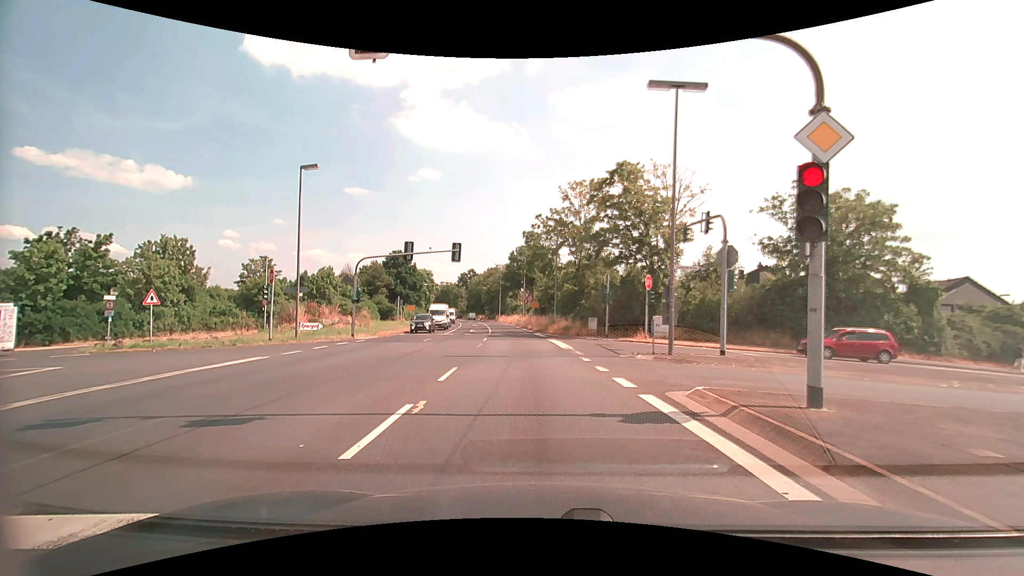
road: primary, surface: asphalt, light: Day
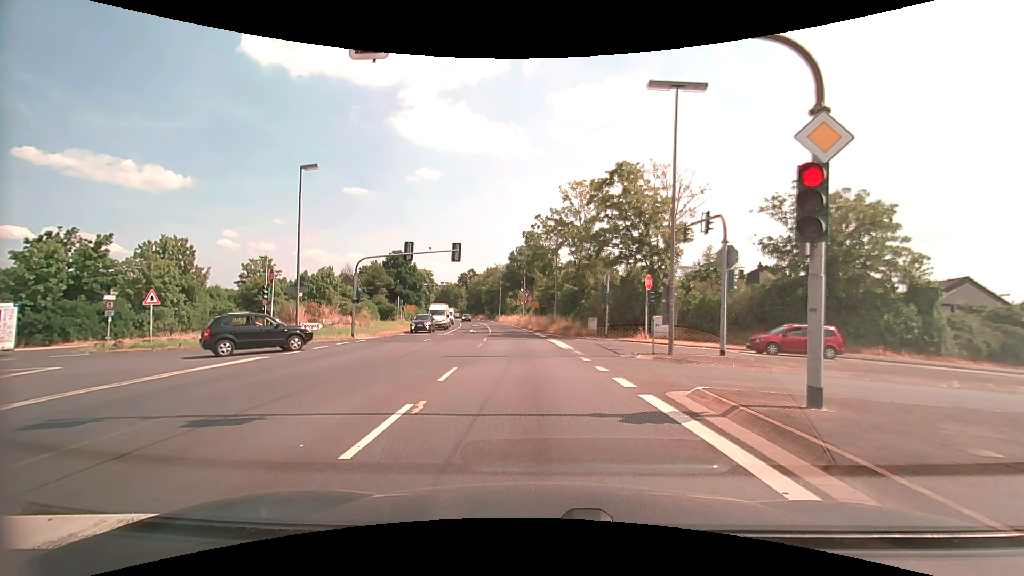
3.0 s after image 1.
(0.0, 0.0) m; 0°
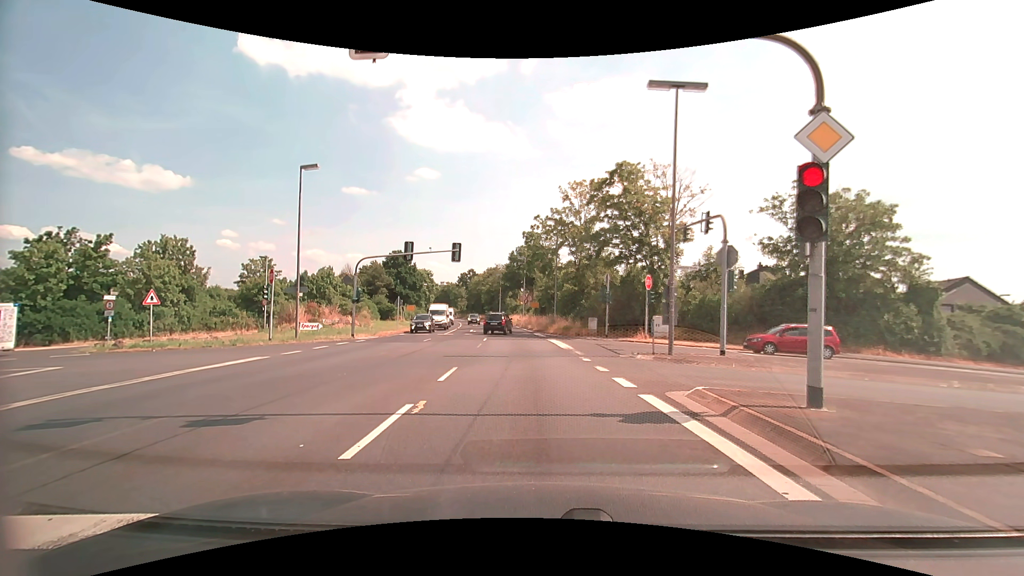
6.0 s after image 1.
(0.0, 0.0) m; 0°
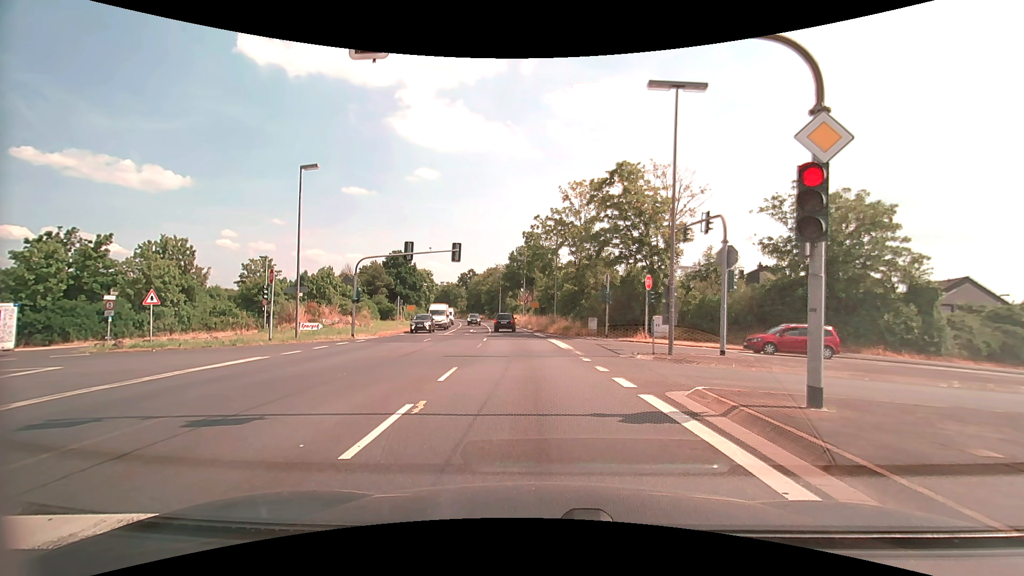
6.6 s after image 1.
(0.0, 0.0) m; 0°
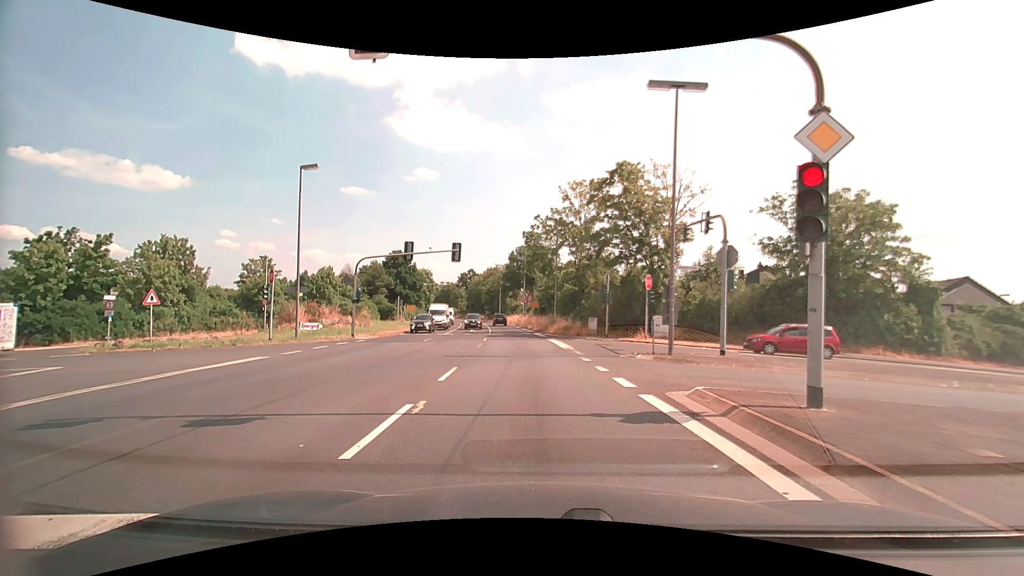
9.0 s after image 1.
(0.0, 0.0) m; 0°
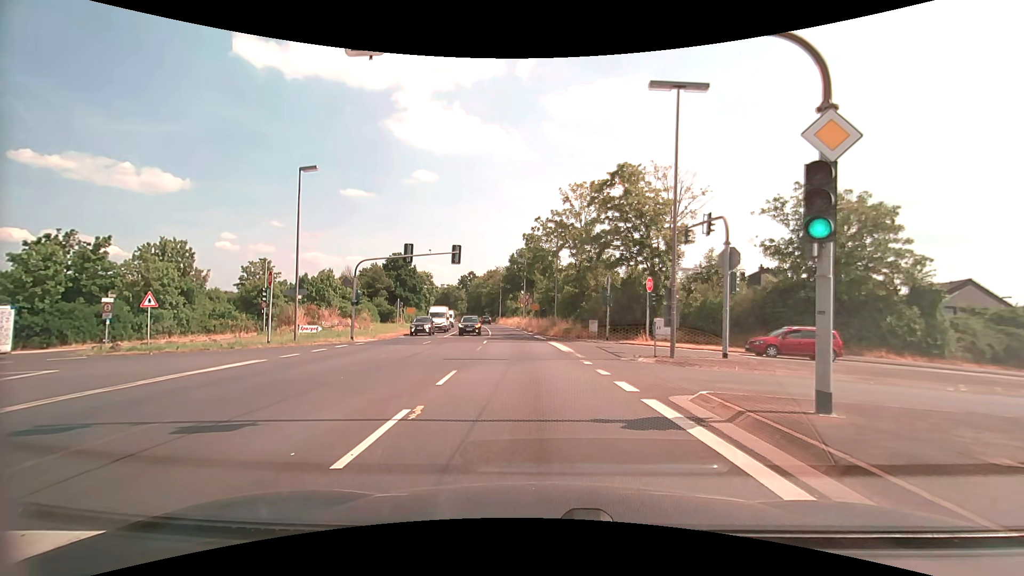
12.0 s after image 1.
(0.0, +0.2) m; 0°
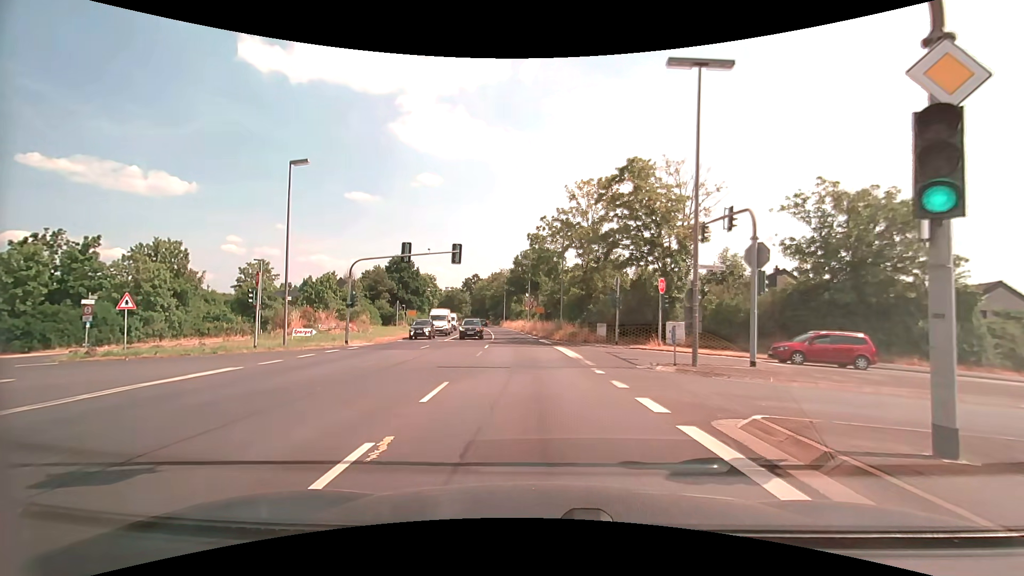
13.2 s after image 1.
(0.0, +2.1) m; -1°
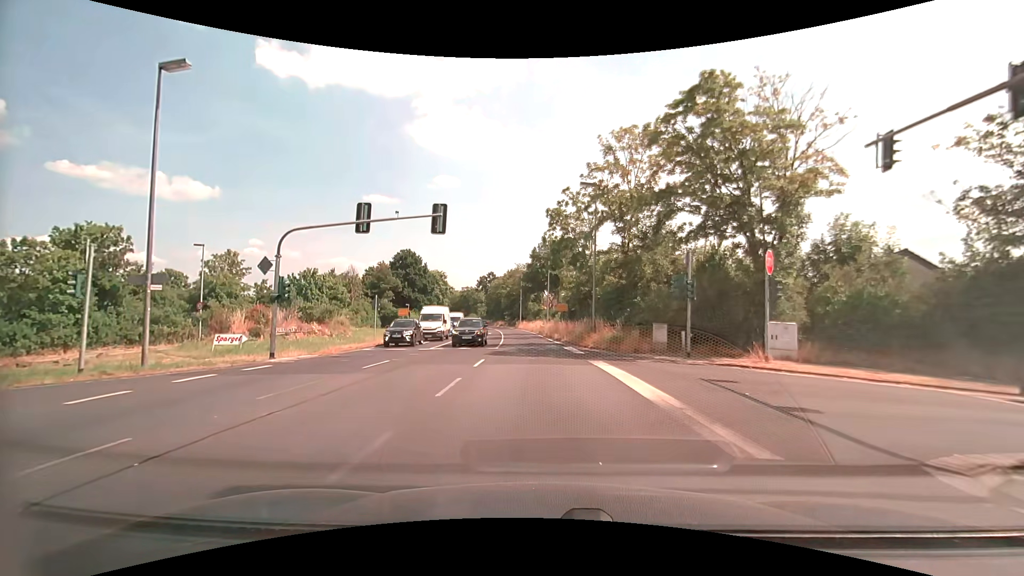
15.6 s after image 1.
(-0.2, +11.8) m; -2°
(0, +10) (0, +20) (-1, +30) (-1, +40) (-2, +50) (-3, +60) (-4, +70) (-5, +80) (-7, +90) (-8, +100) m
